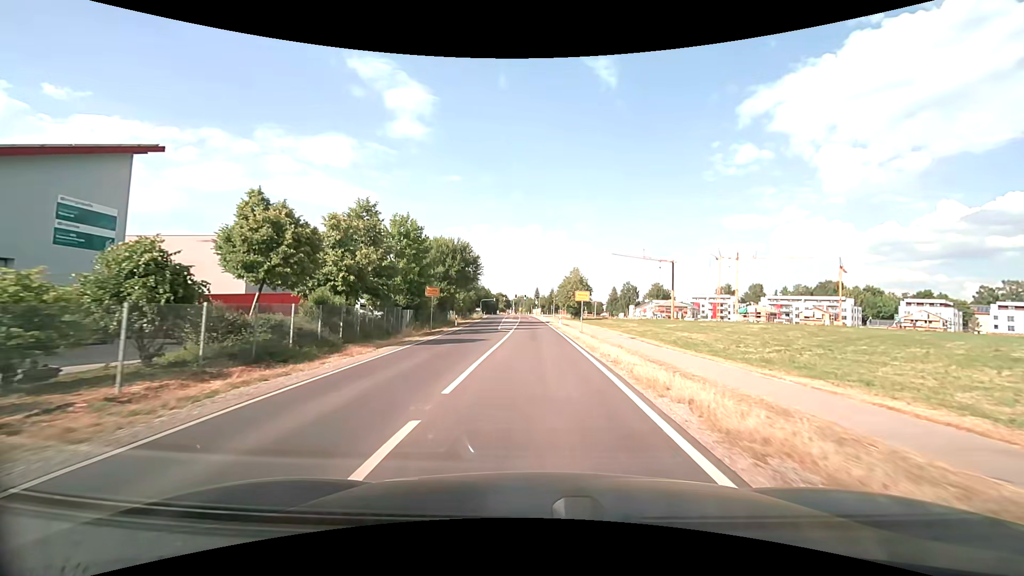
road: secondary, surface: asphalt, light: Day
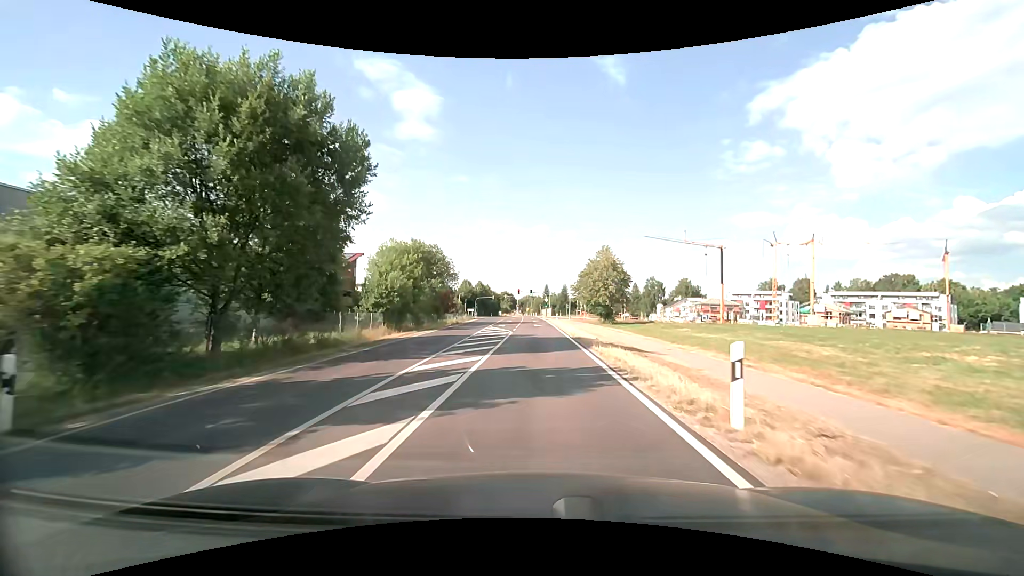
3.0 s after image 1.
(-0.2, +37.4) m; -1°
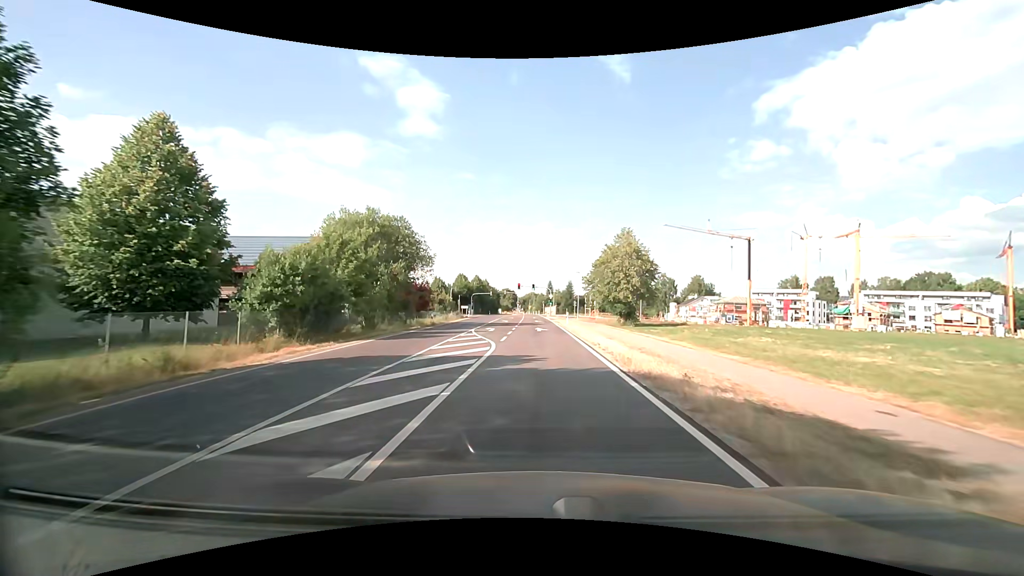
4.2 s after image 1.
(0.0, +15.0) m; 0°
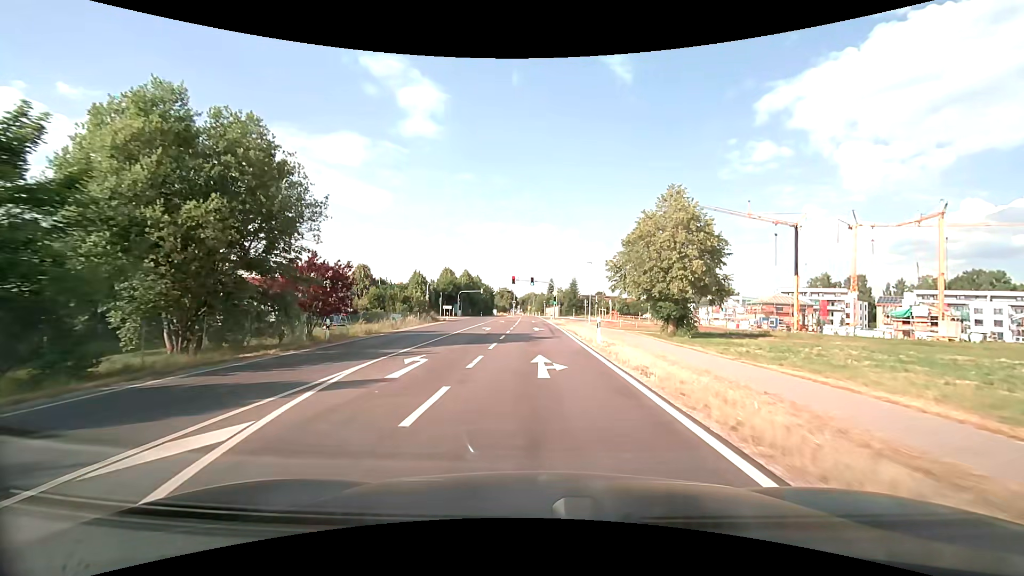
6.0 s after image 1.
(0.0, +21.3) m; 0°
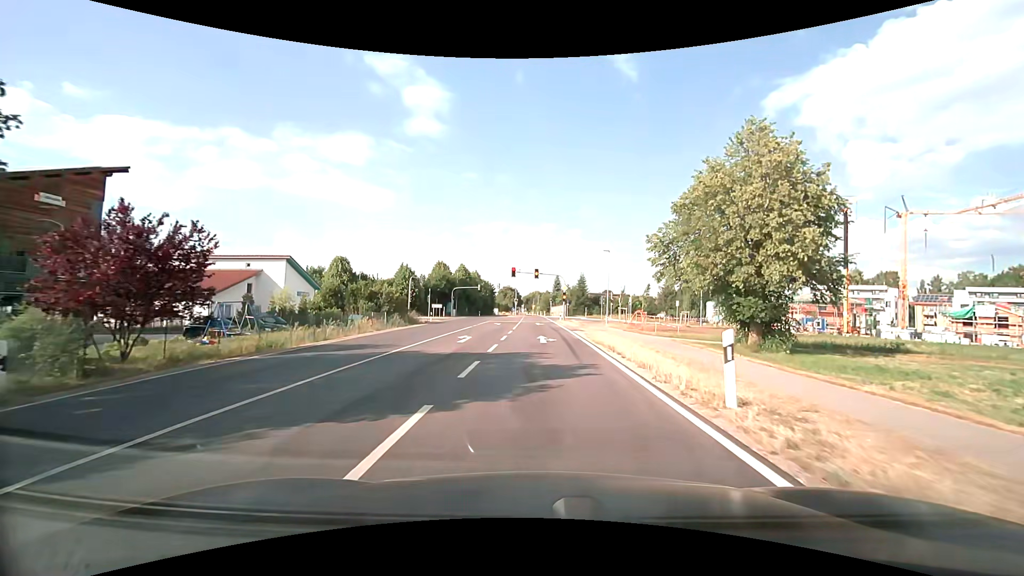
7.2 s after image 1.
(-0.1, +13.4) m; -1°
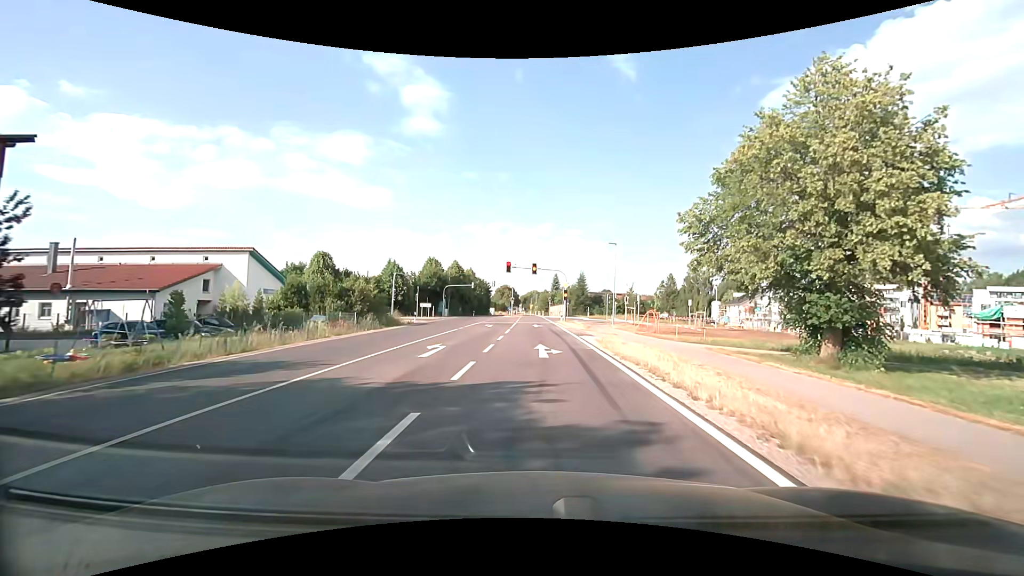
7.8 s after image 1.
(0.0, +6.3) m; 0°
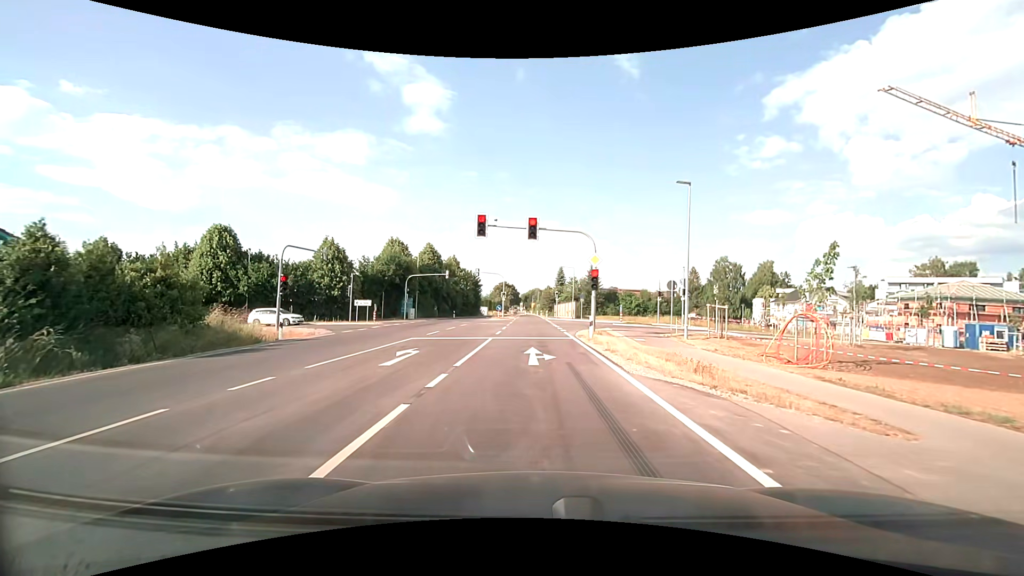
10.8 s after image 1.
(+0.1, +25.4) m; 0°
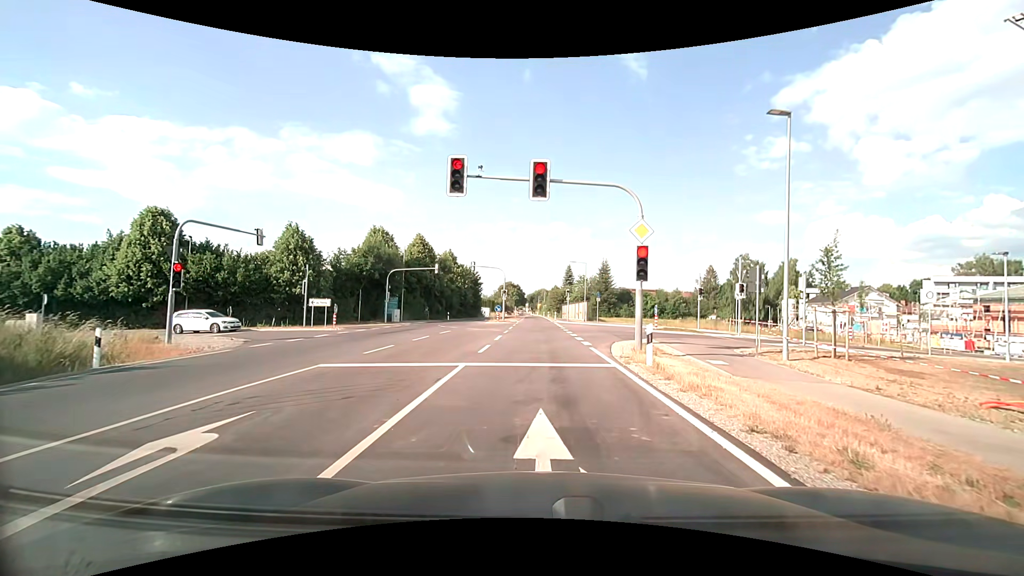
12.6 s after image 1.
(-0.1, +9.9) m; -1°
